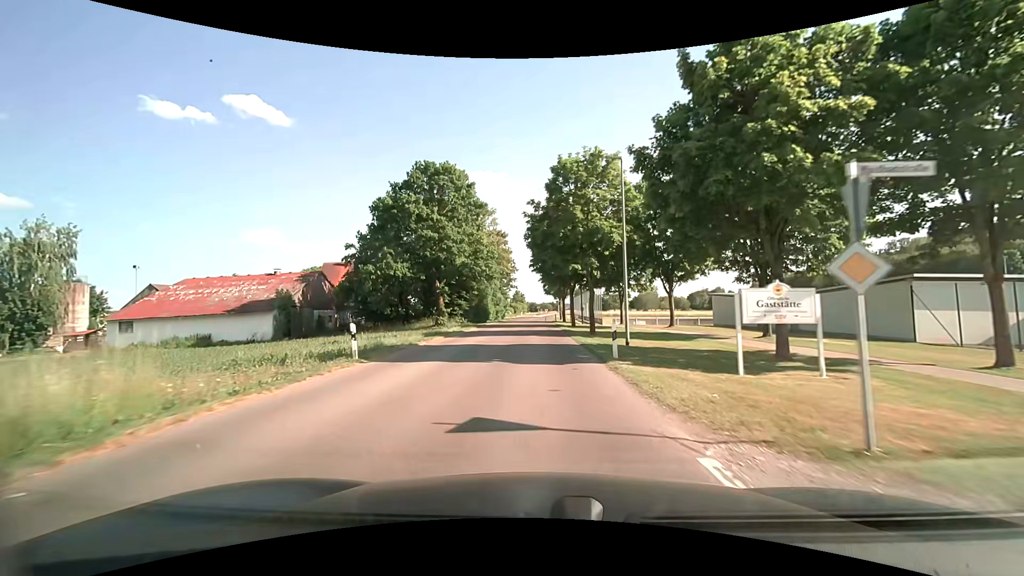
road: tertiary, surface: asphalt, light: Day
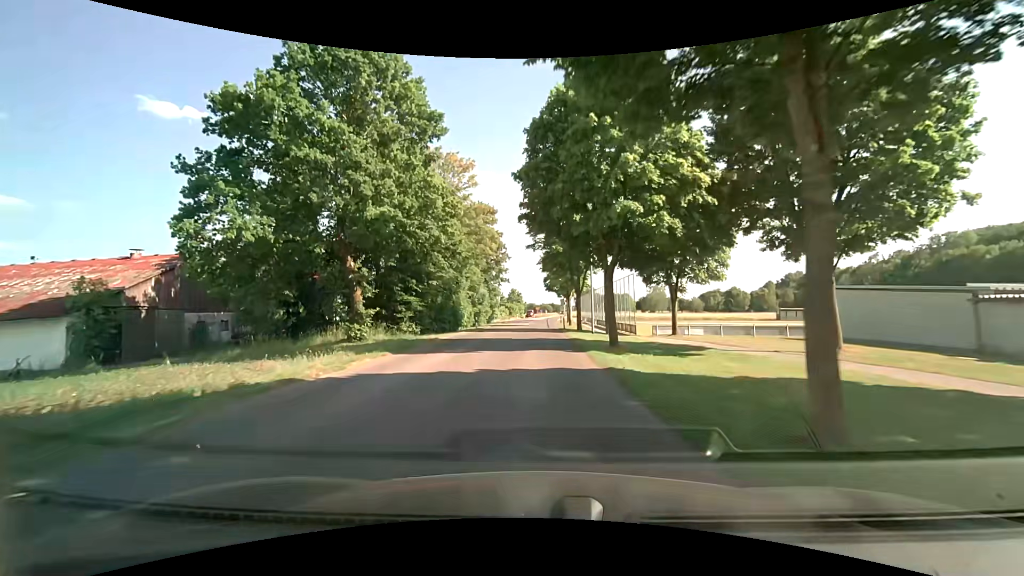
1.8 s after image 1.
(+0.1, +22.3) m; 0°
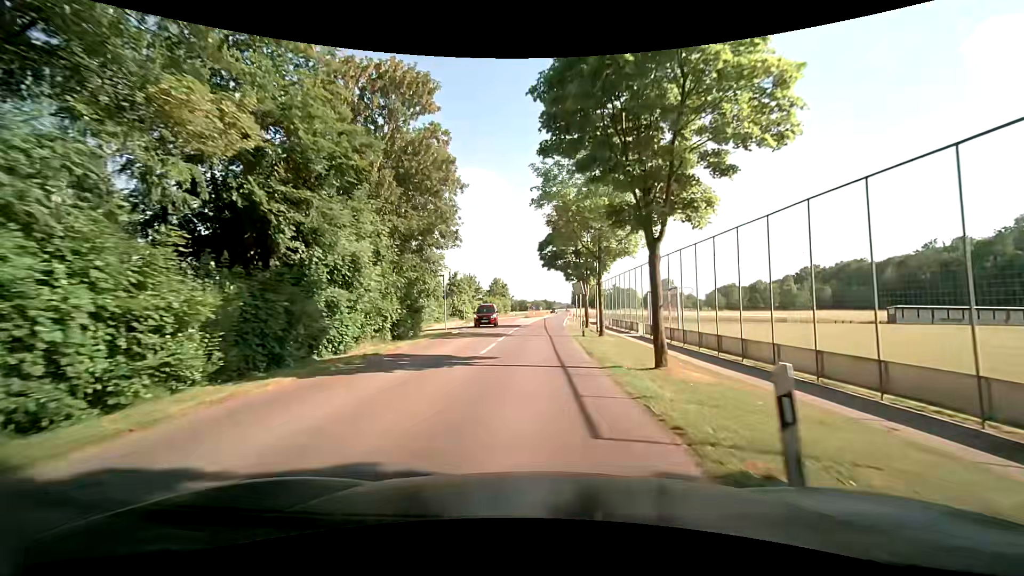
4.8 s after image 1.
(+0.1, +37.2) m; +1°
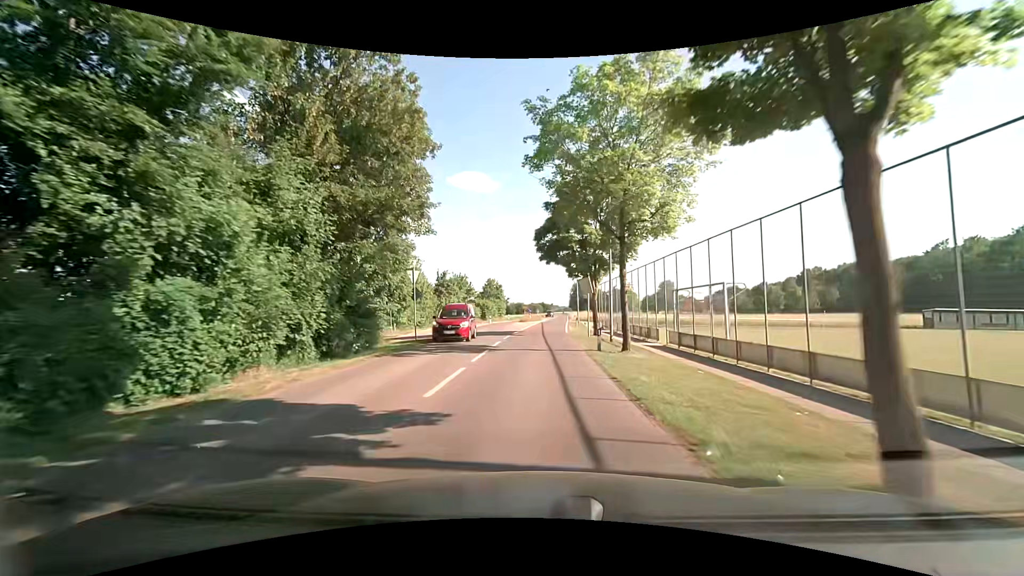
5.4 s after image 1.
(0.0, +7.5) m; 0°
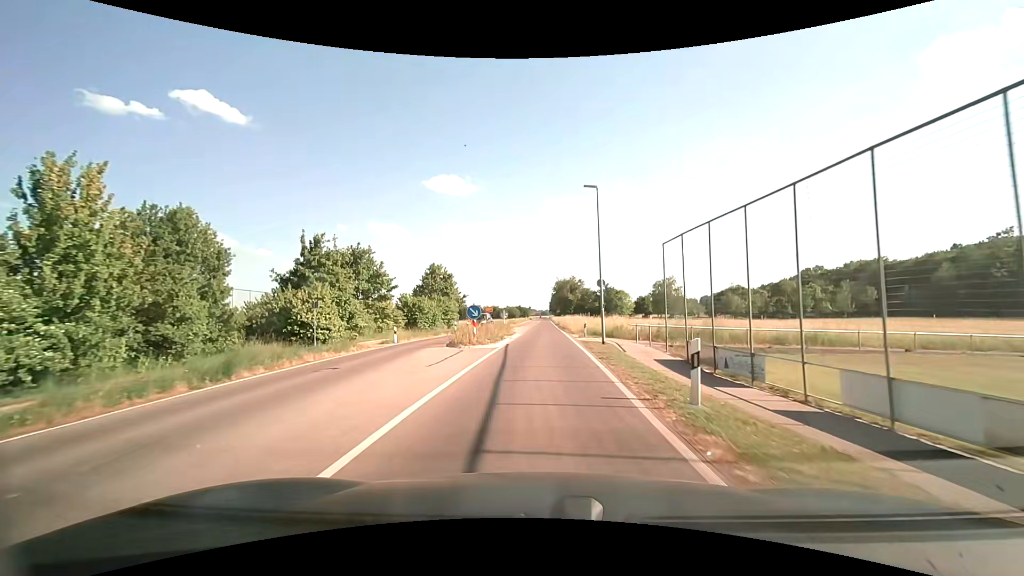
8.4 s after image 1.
(+0.9, +38.0) m; +3°
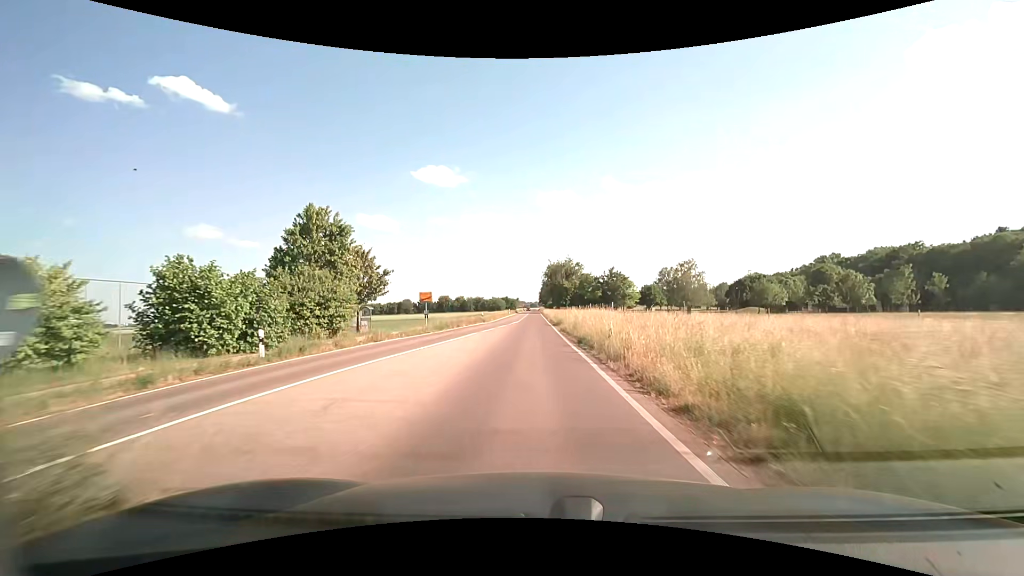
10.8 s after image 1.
(+0.7, +32.6) m; +2°
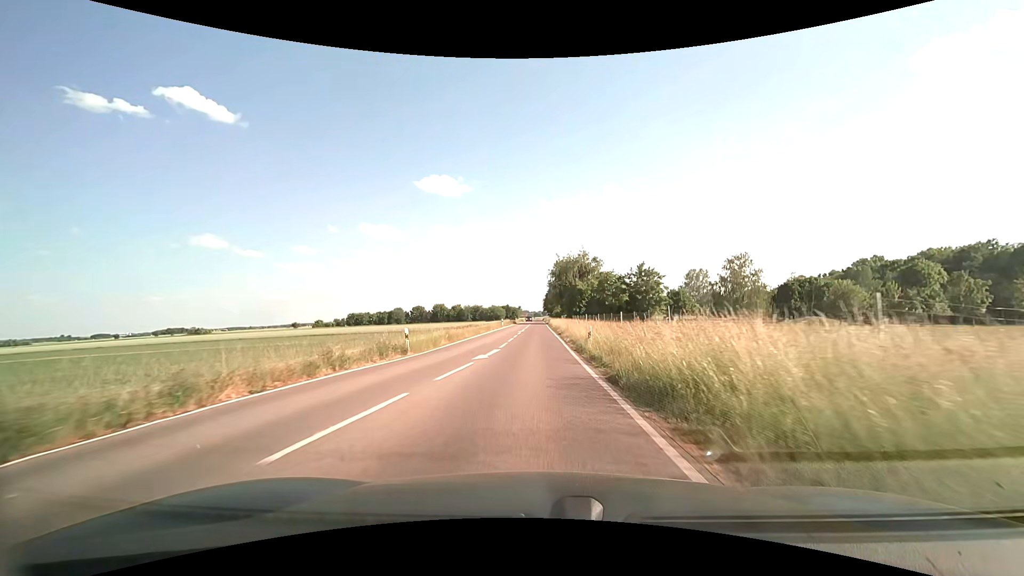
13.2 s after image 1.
(-0.1, +31.3) m; -1°
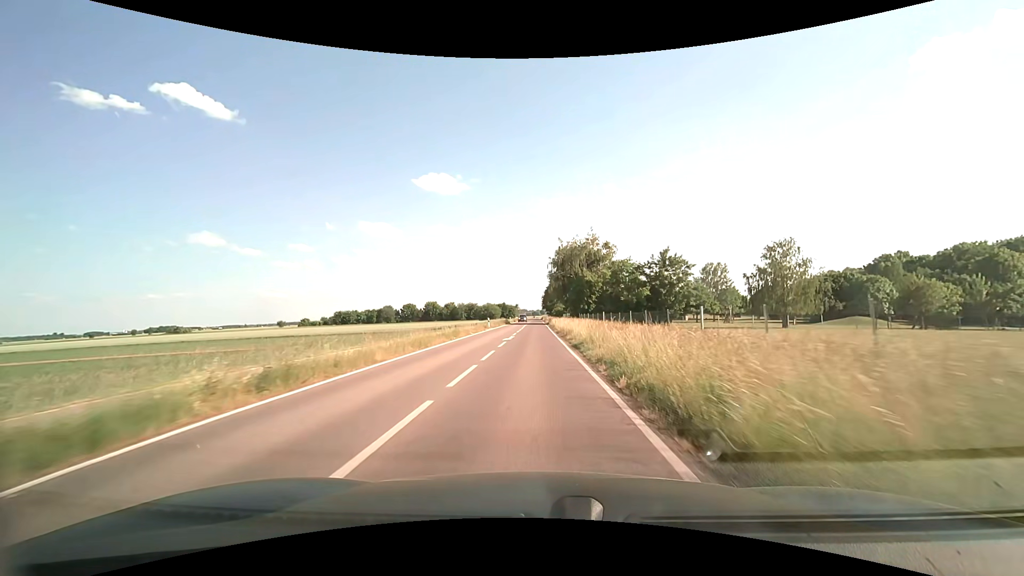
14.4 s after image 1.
(+0.1, +18.8) m; 0°
(0, +10) (0, +20) (0, +30) (0, +40) (0, +50) (0, +60) (0, +70) (0, +80) (0, +90) (0, +100) m
